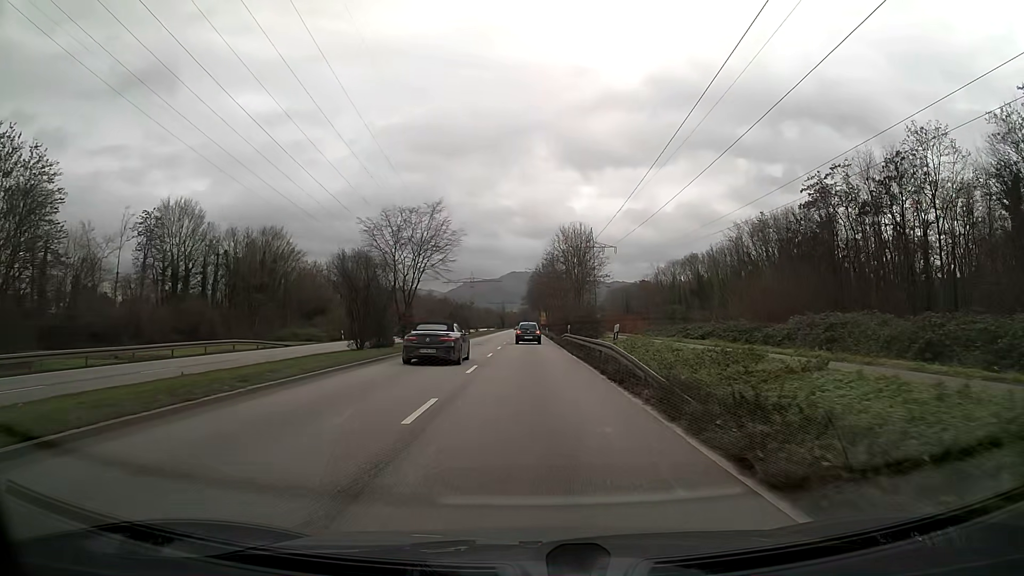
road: primary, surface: asphalt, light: Day
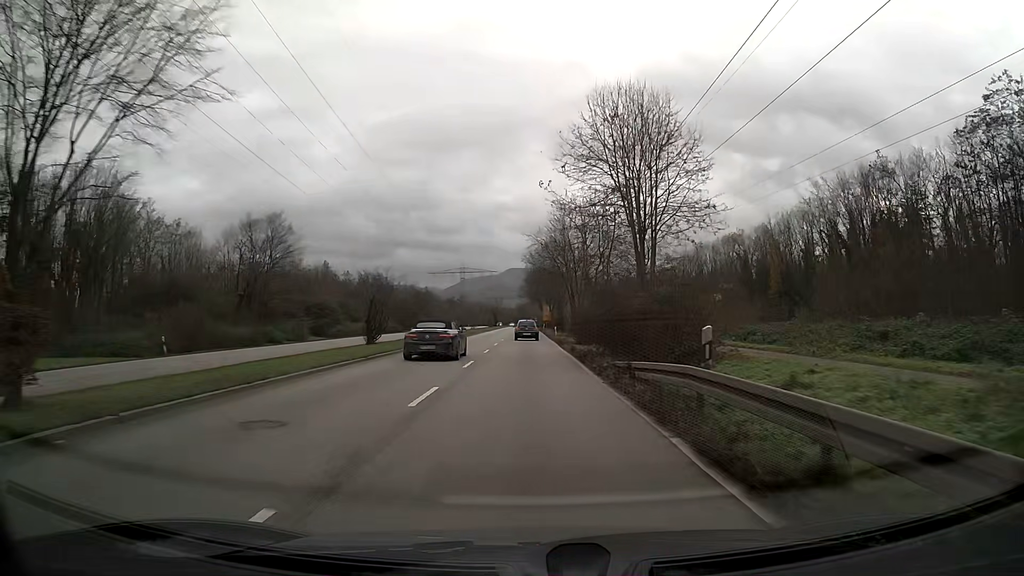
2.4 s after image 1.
(0.0, +34.8) m; 0°
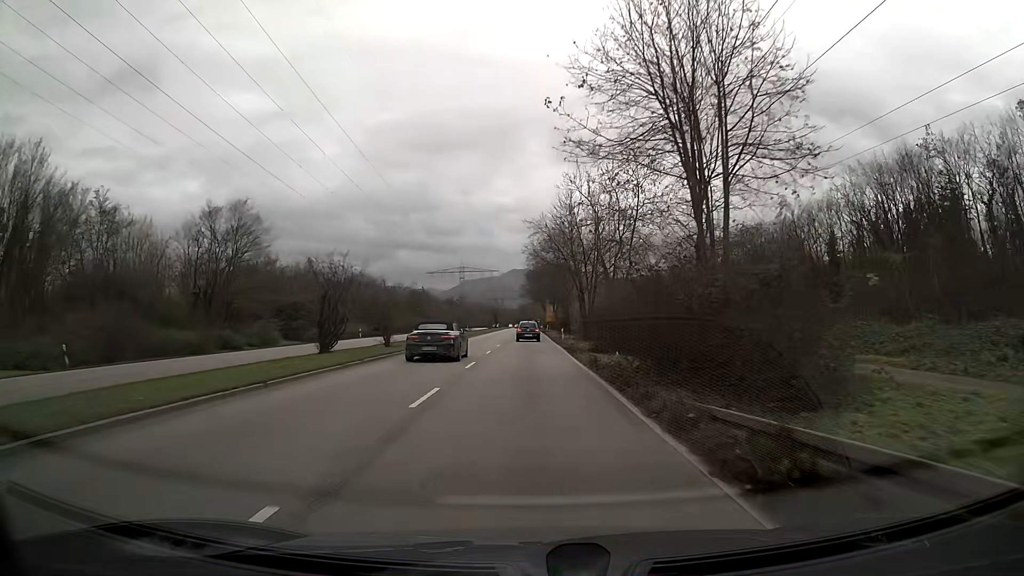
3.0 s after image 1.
(0.0, +8.9) m; 0°
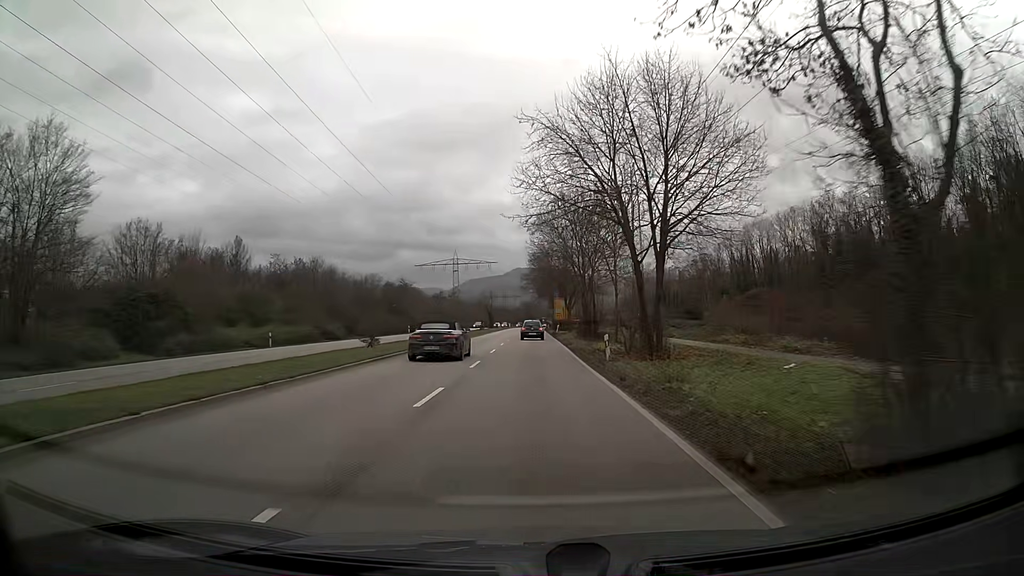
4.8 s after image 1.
(0.0, +27.3) m; 0°
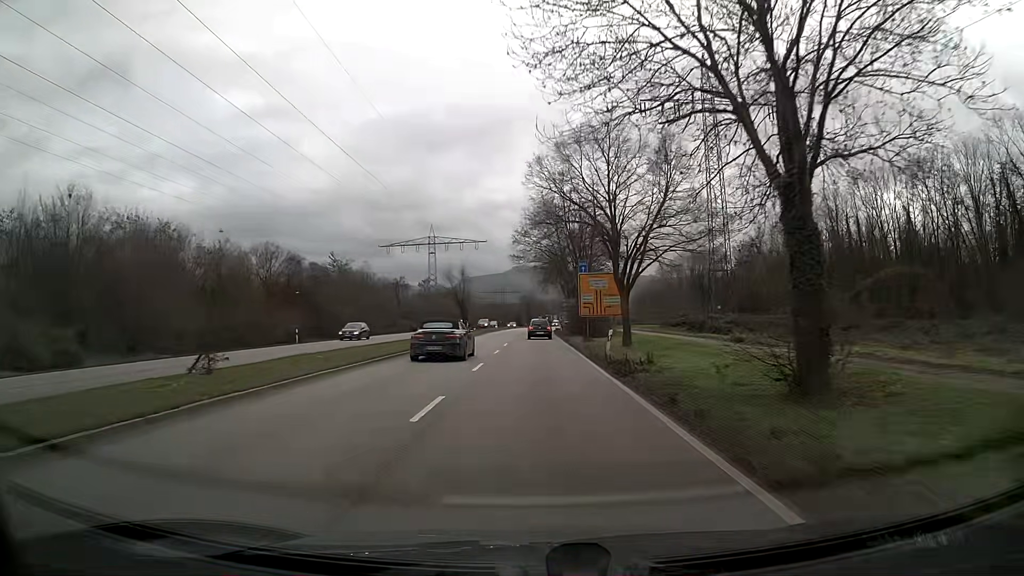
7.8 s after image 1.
(-0.1, +47.4) m; 0°
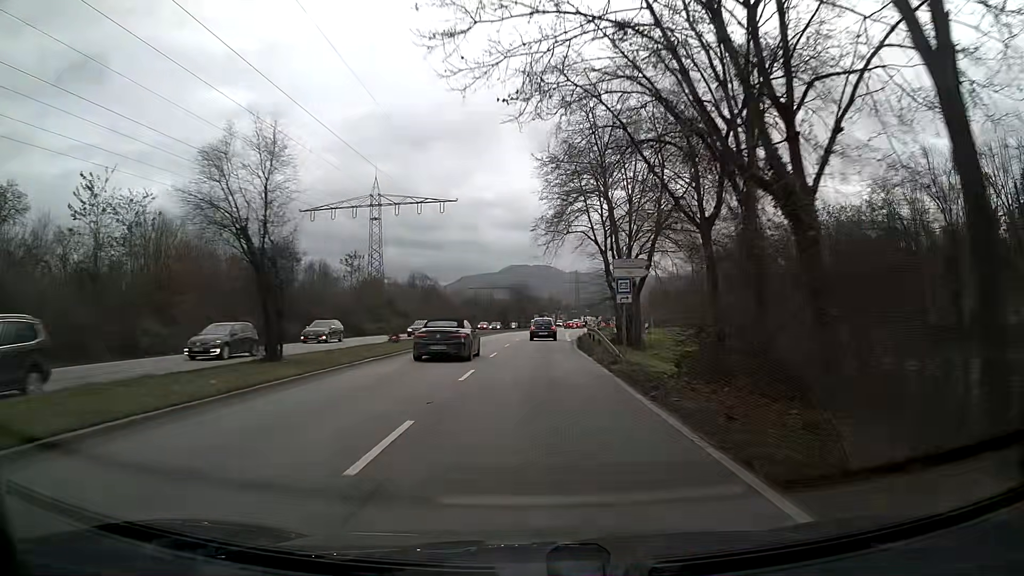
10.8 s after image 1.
(+0.2, +48.7) m; +1°
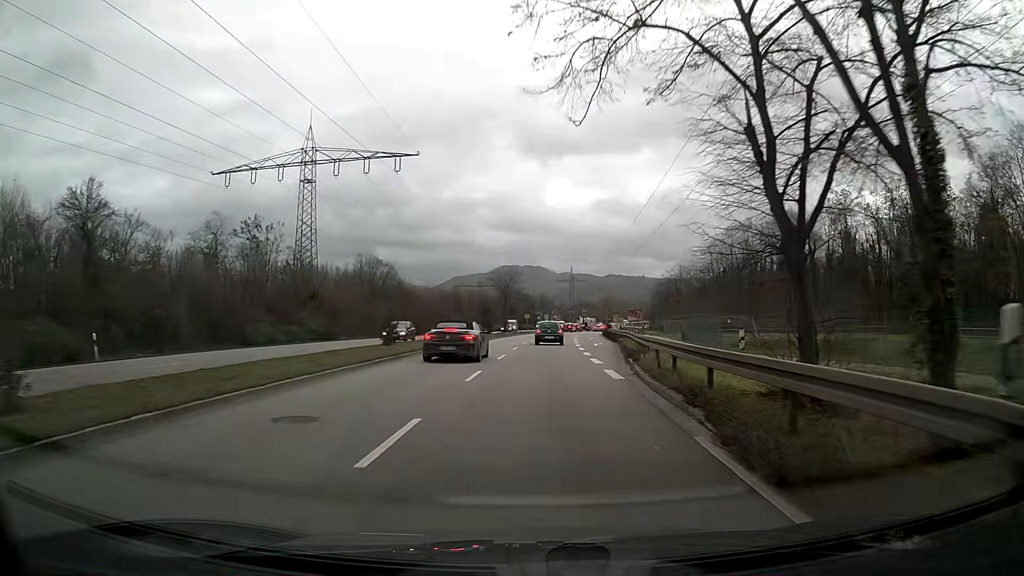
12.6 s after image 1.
(+0.2, +27.2) m; +1°
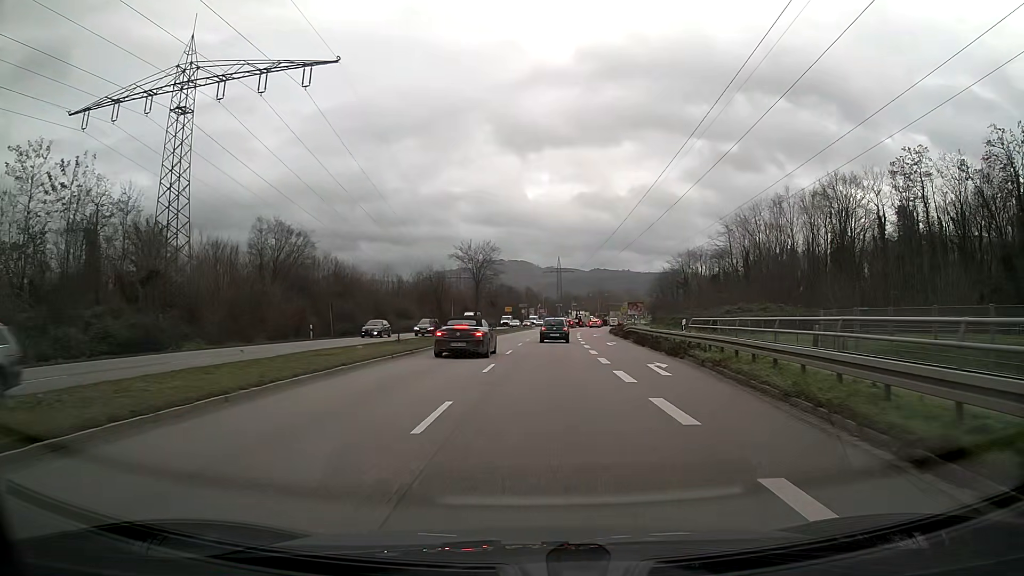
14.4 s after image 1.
(+0.3, +25.1) m; +1°
(0, +10) (0, +20) (+1, +30) (+1, +40) (+2, +50) (+2, +60) (+3, +70) (+4, +80) (+6, +90) (+7, +100) m
